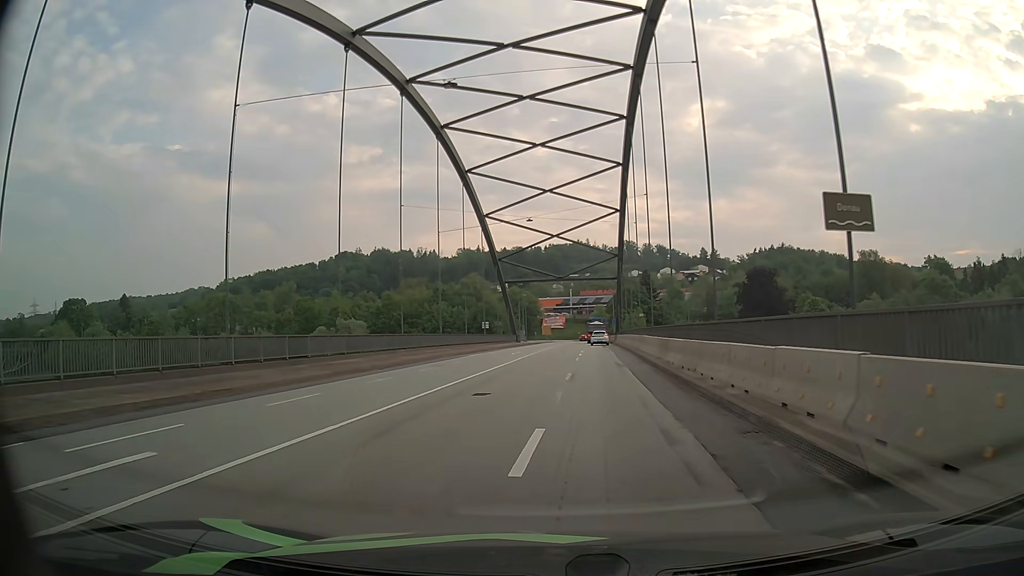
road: primary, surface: asphalt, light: Day
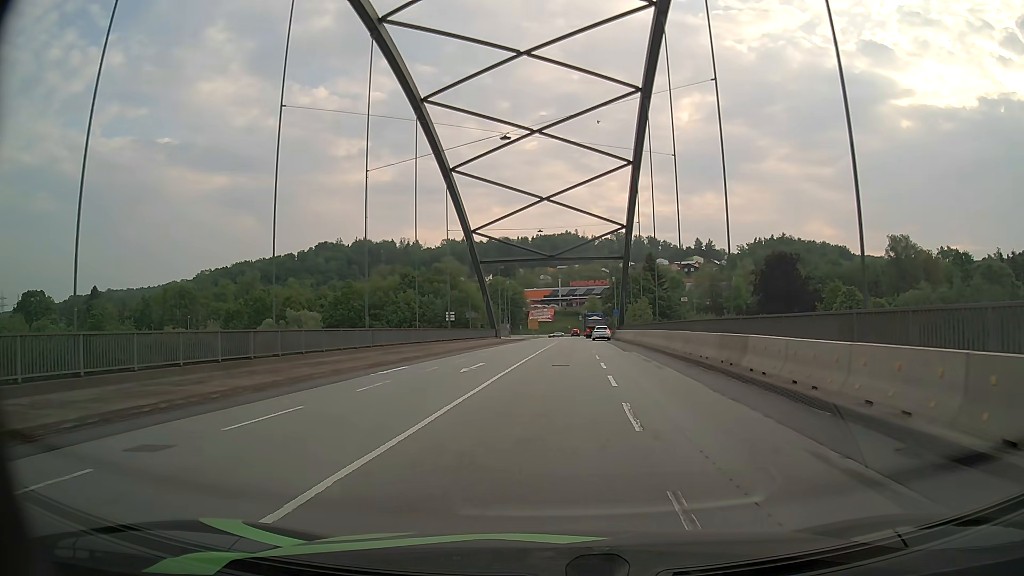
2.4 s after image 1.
(-0.4, +21.9) m; 0°
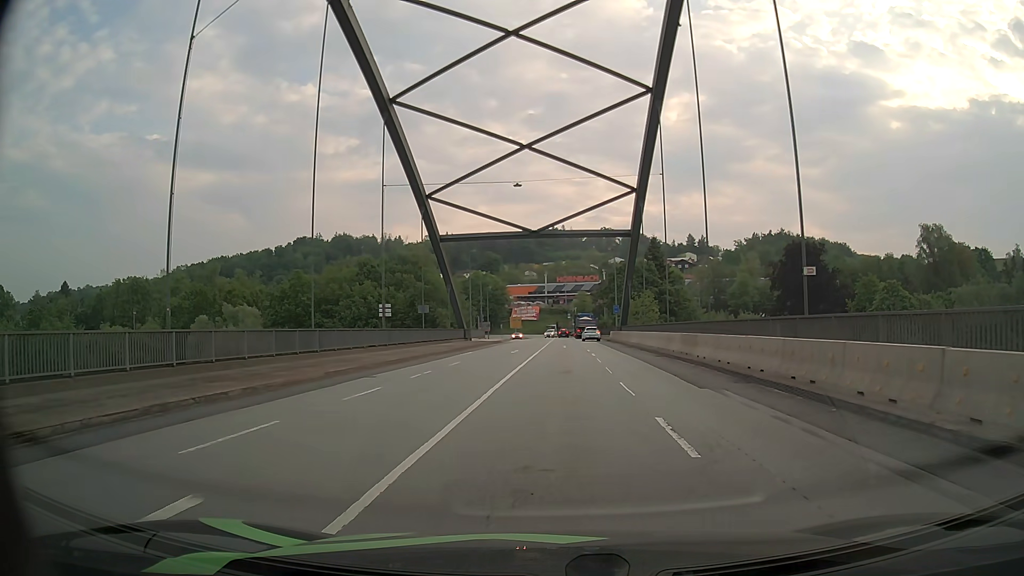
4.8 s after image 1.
(+0.5, +19.7) m; +2°
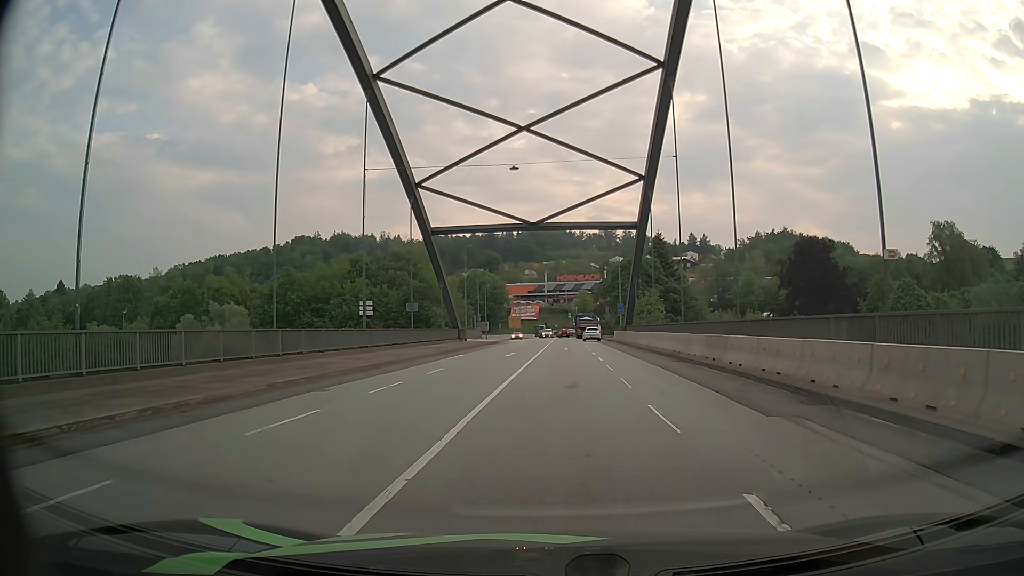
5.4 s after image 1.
(0.0, +4.4) m; 0°
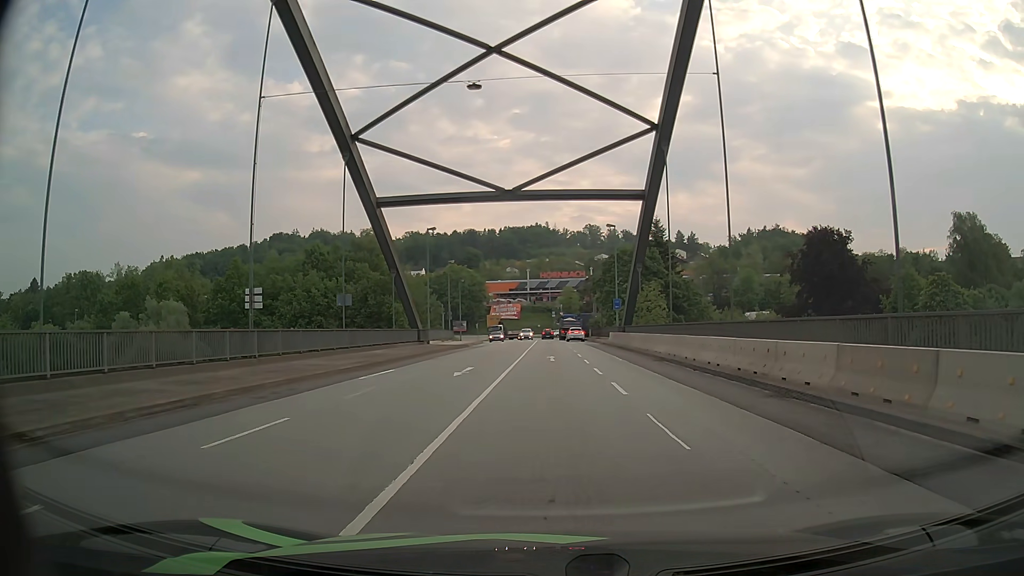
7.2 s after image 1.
(+0.3, +13.1) m; +2°
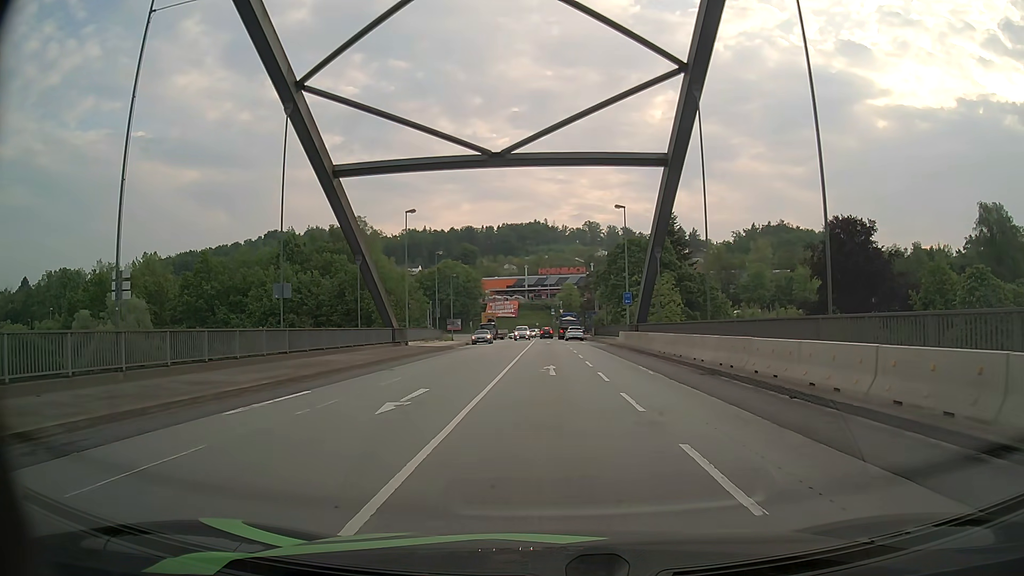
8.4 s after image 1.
(0.0, +8.8) m; 0°
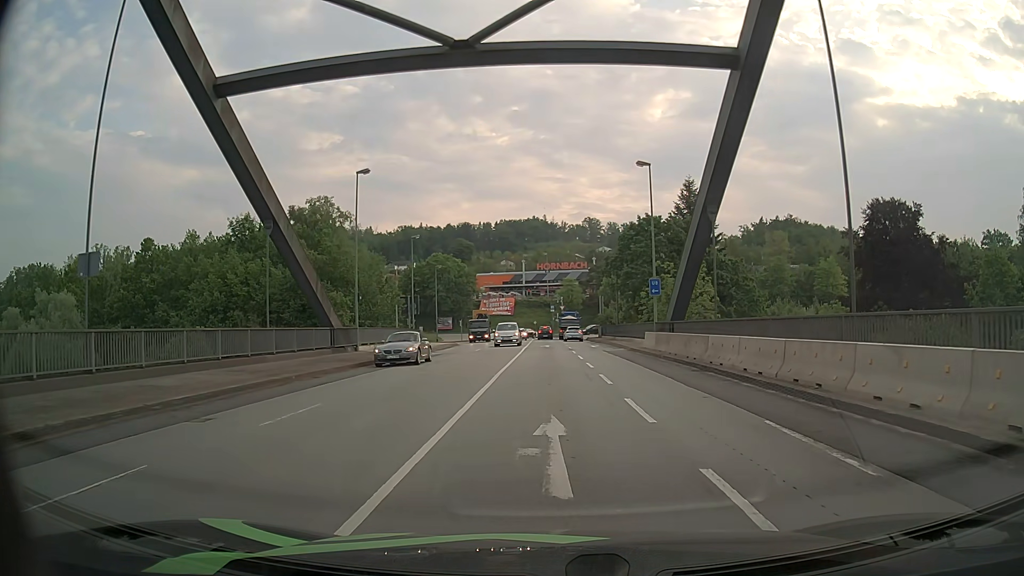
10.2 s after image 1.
(0.0, +13.4) m; 0°
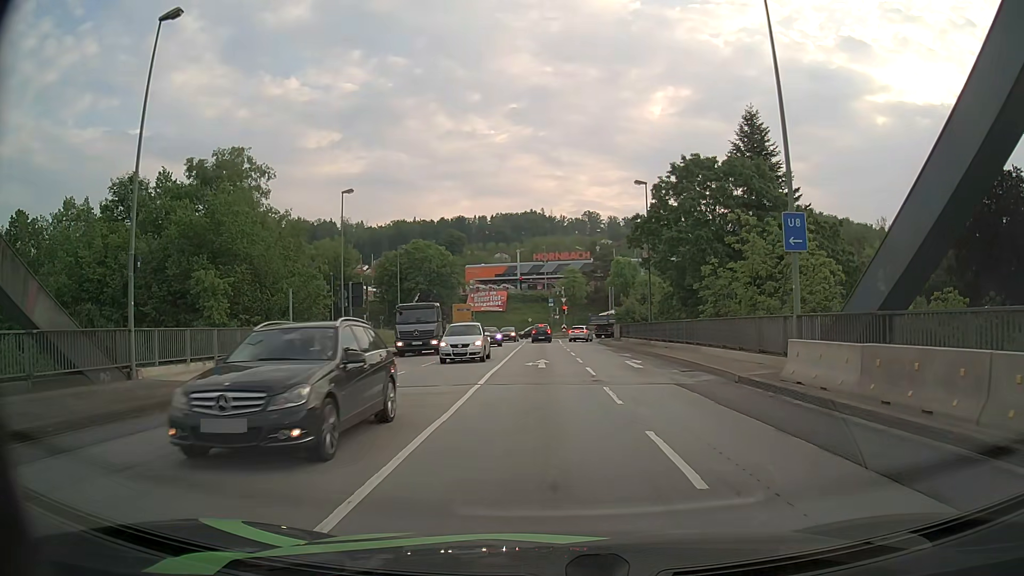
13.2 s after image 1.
(0.0, +21.7) m; +1°
(0, +10) (0, +20) (-1, +30) (-1, +40) (-1, +50) (-2, +60) (-3, +70) (-4, +80) (-6, +90) (-8, +99) m
